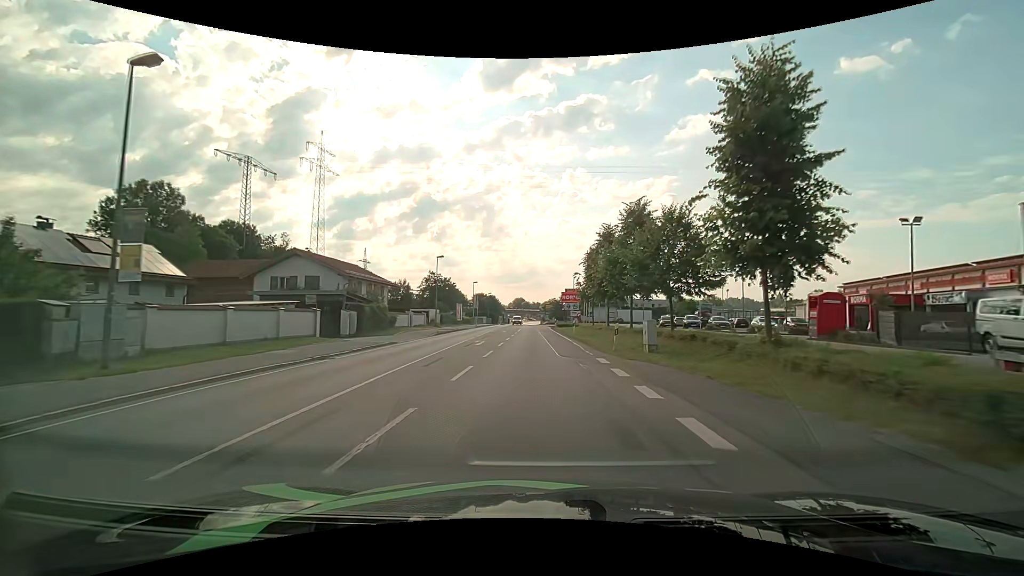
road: primary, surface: asphalt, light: Day
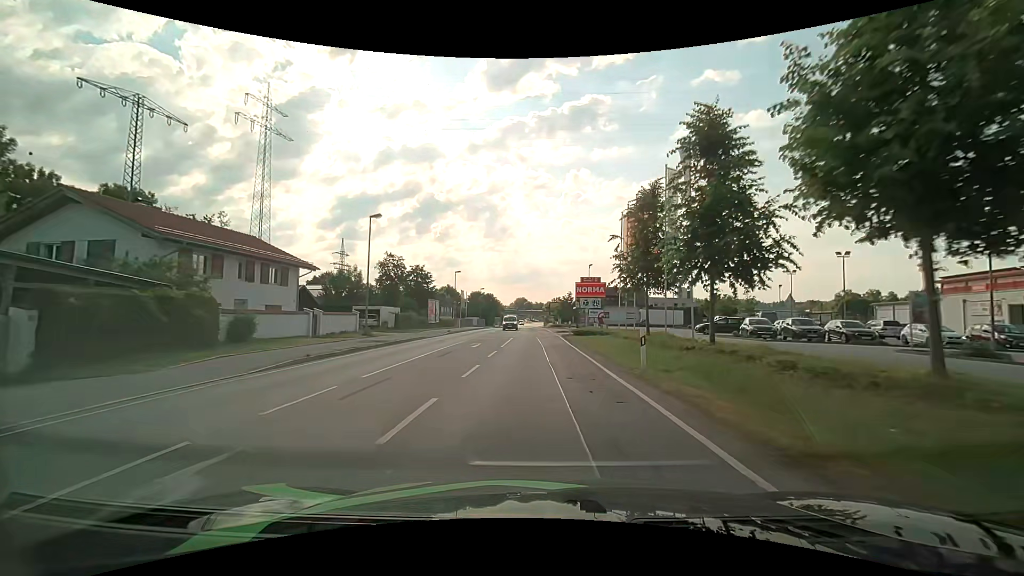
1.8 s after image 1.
(-0.1, +22.9) m; 0°
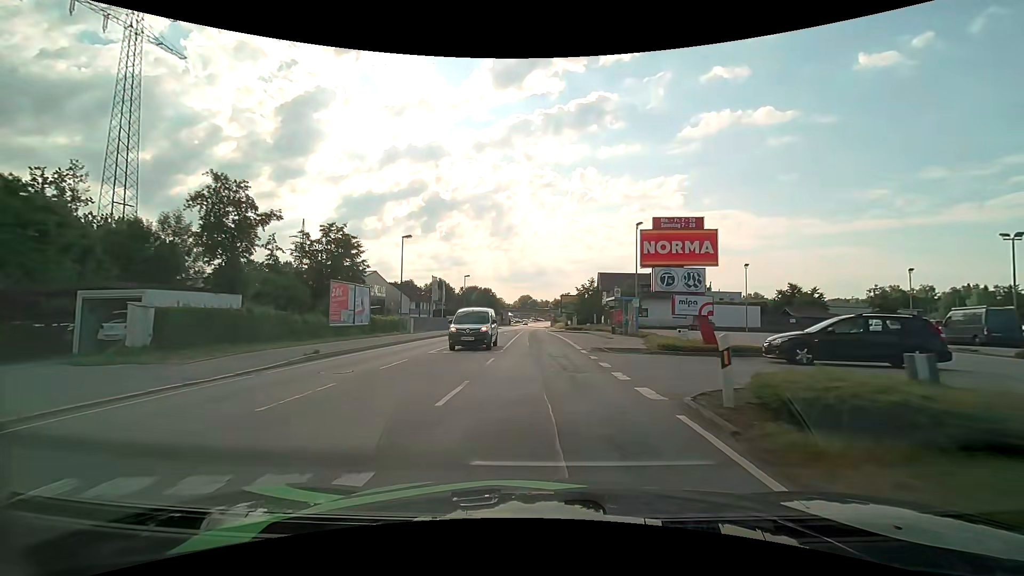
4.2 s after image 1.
(-0.3, +29.5) m; -1°
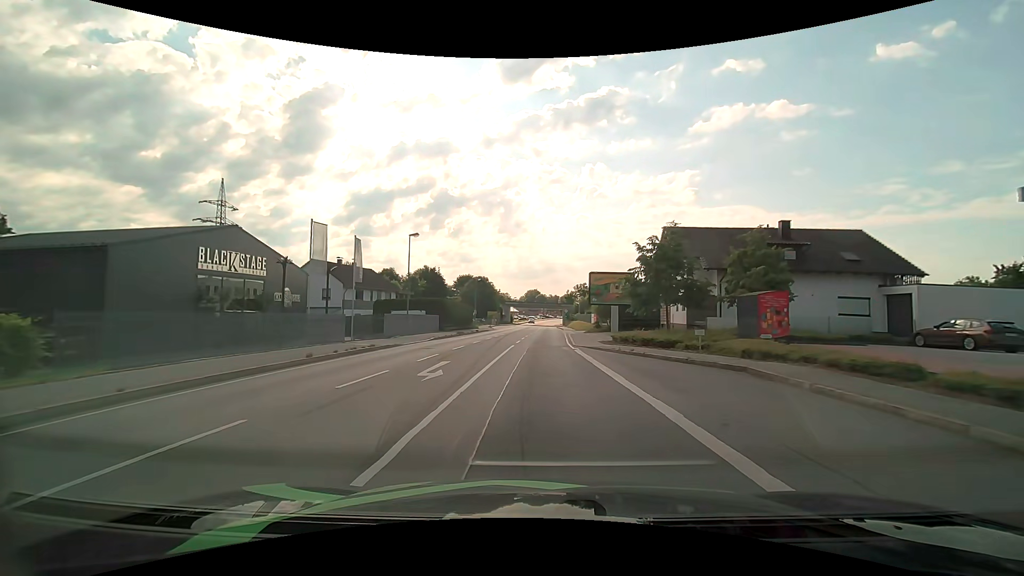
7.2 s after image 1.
(+0.1, +35.3) m; -1°
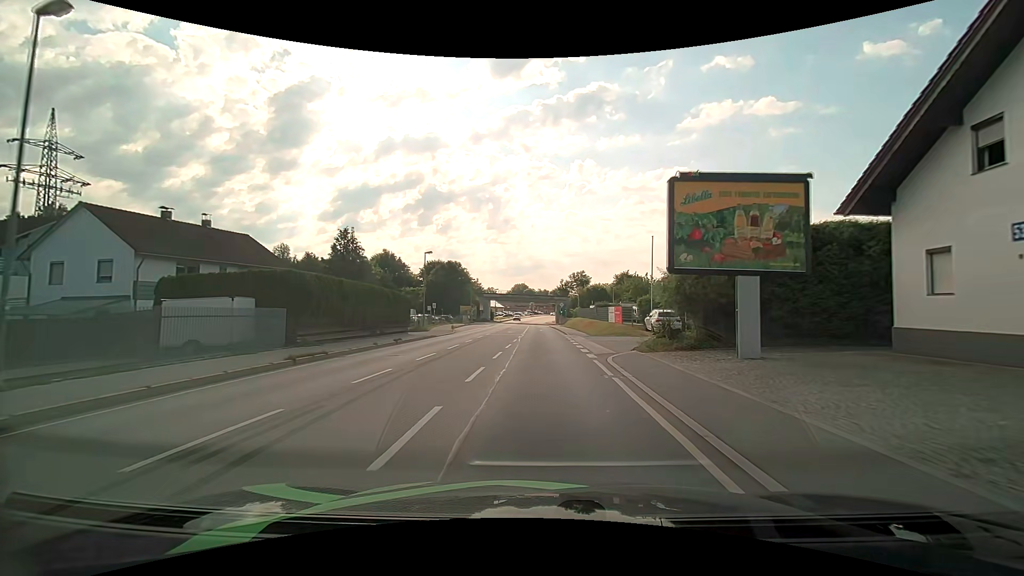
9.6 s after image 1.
(+0.2, +29.3) m; +1°
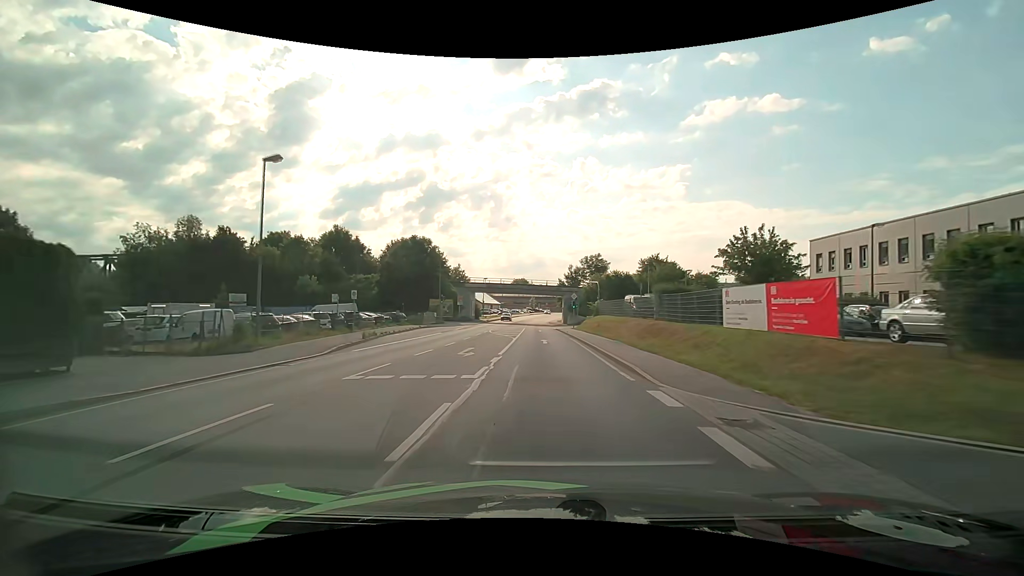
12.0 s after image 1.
(+0.1, +29.9) m; 0°
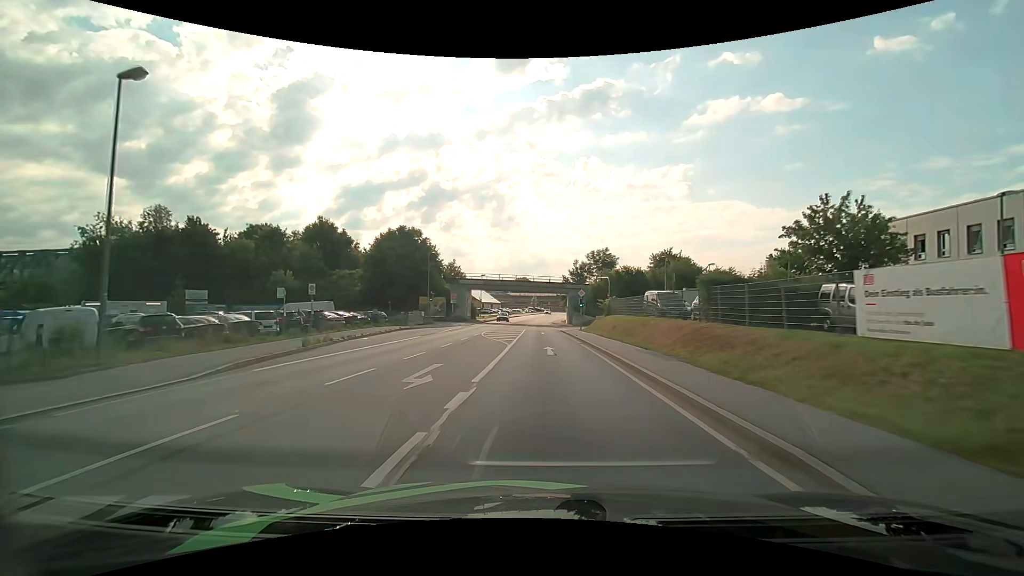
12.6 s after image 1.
(0.0, +7.5) m; 0°
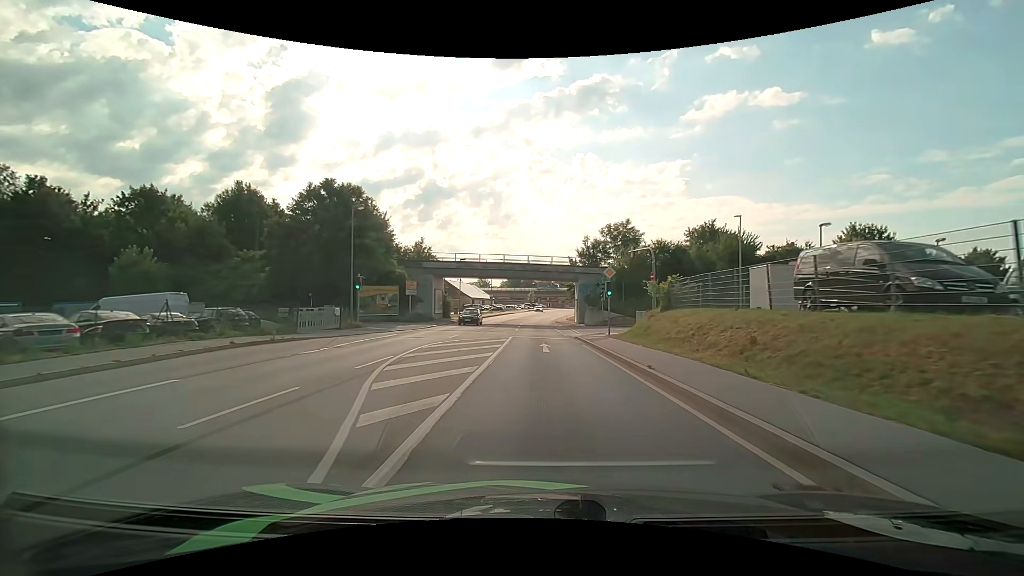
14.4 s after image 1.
(+0.1, +21.8) m; +1°
(0, +10) (0, +20) (0, +30) (0, +40) (0, +50) (0, +60) (+1, +70) (+2, +80) (+2, +90) (+3, +100) m
